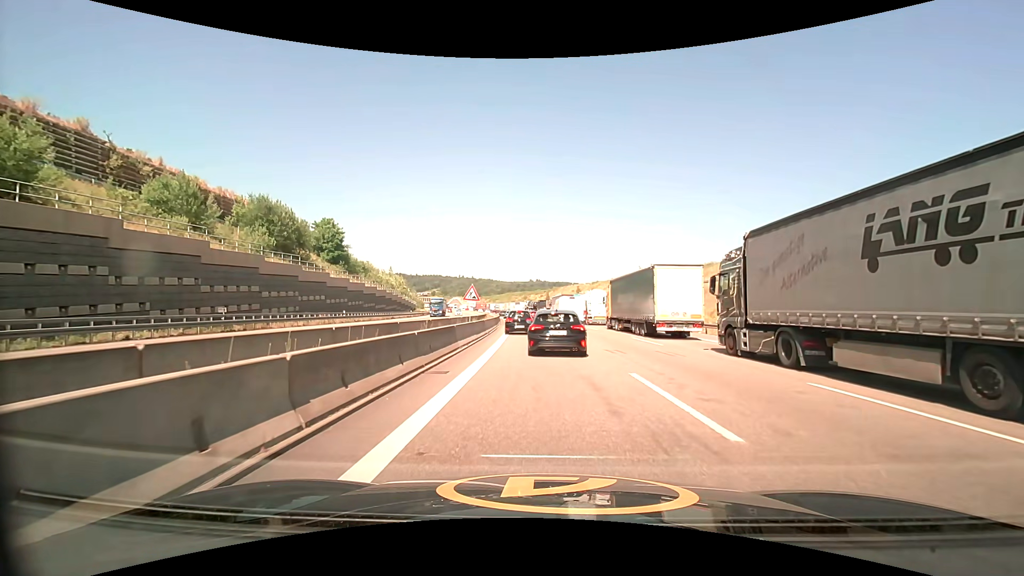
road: motorway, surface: asphalt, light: Day
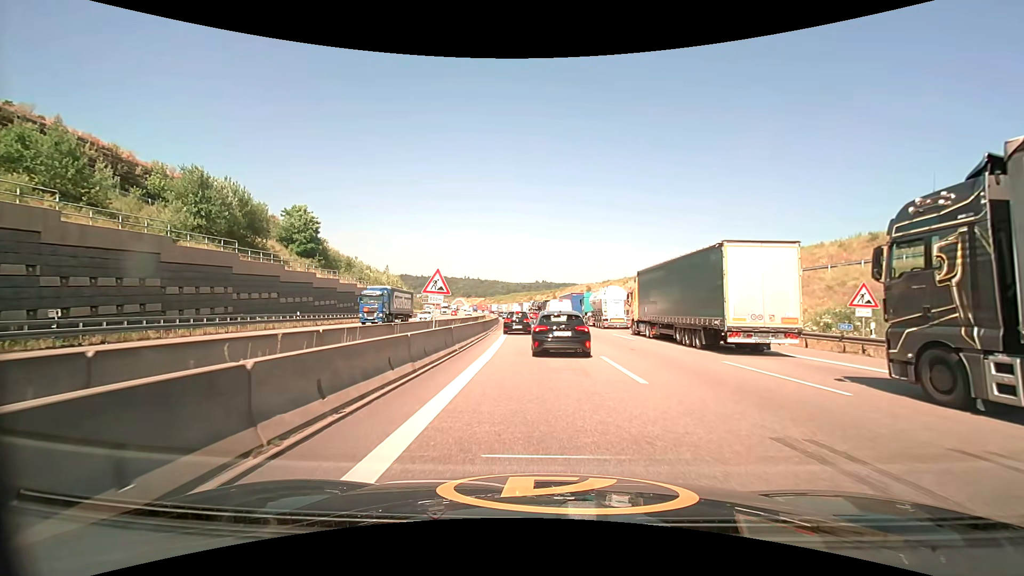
(-0.1, +12.8) m; -1°
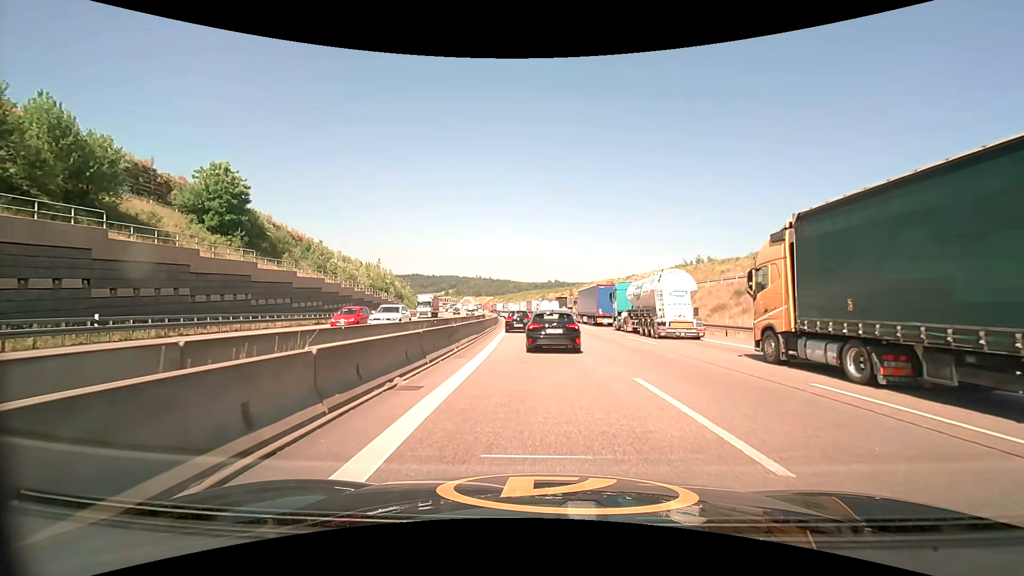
(-0.1, +22.7) m; -1°
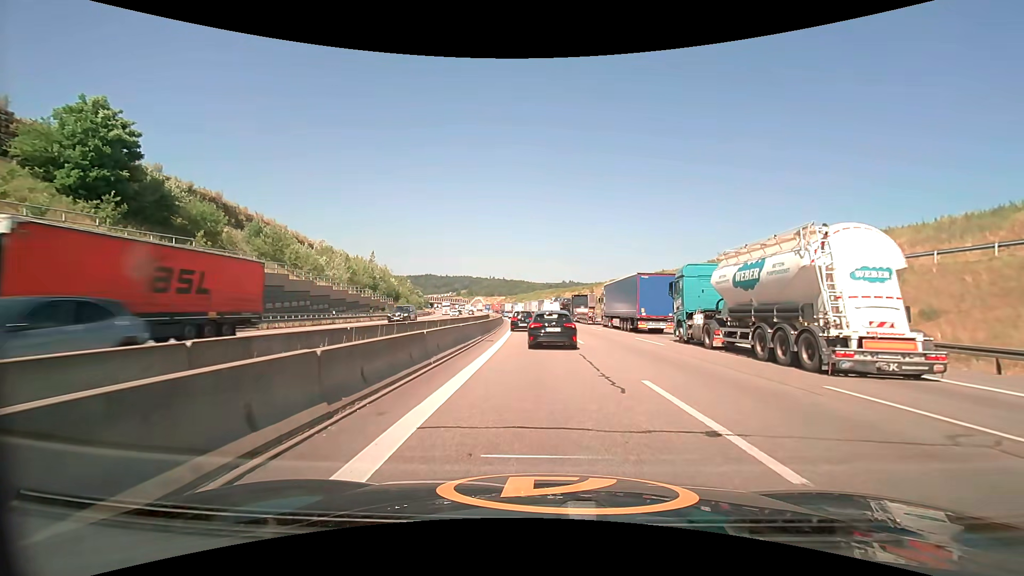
(-0.2, +18.2) m; -2°
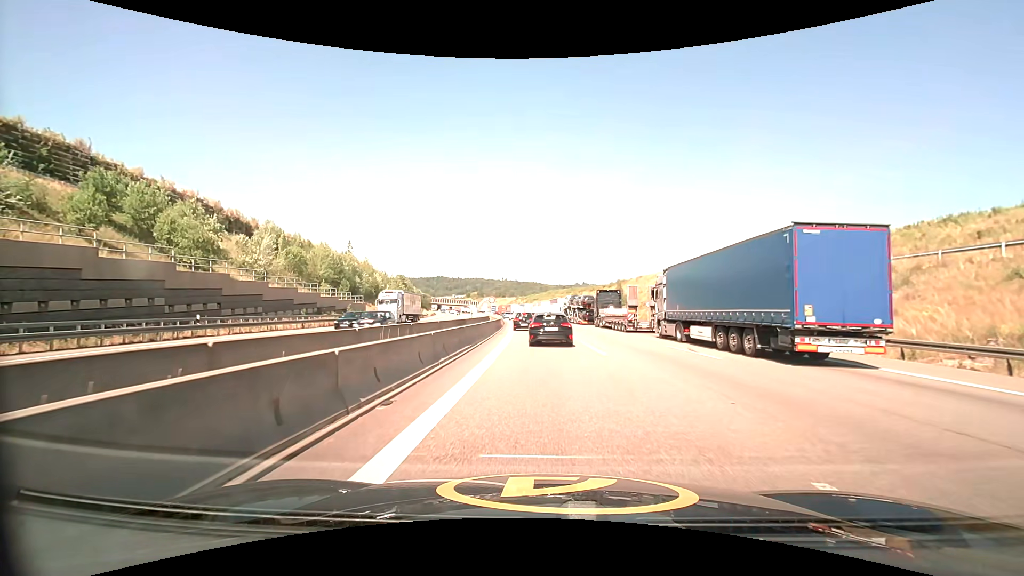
(-0.2, +23.9) m; -1°
(0, +10) (0, +20) (0, +30) (-1, +40) (-1, +50) (-2, +60) (-3, +70) (-4, +80) (-4, +90) (-6, +100) m
